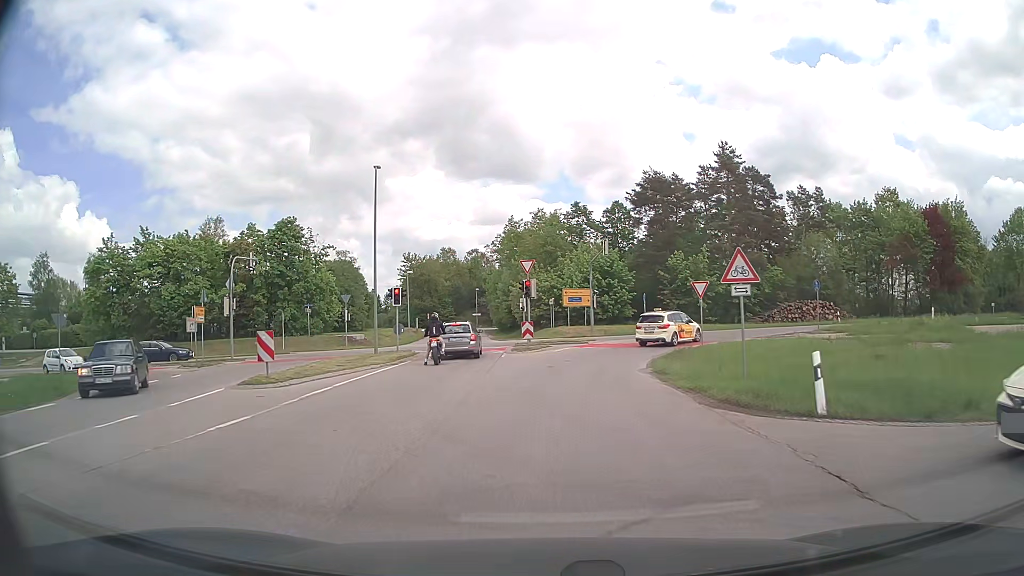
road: tertiary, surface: asphalt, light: Day
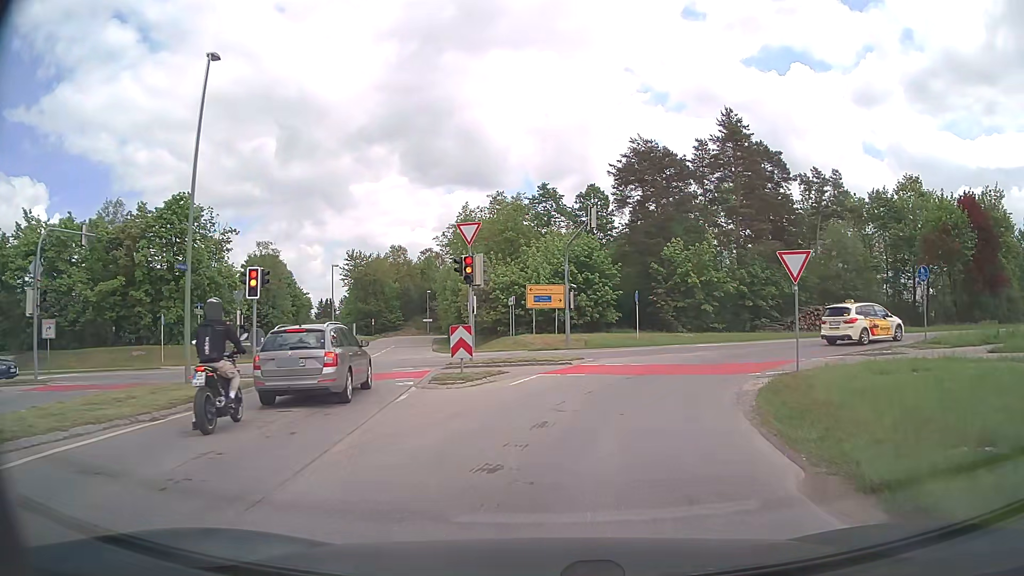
(+0.1, +14.3) m; +3°
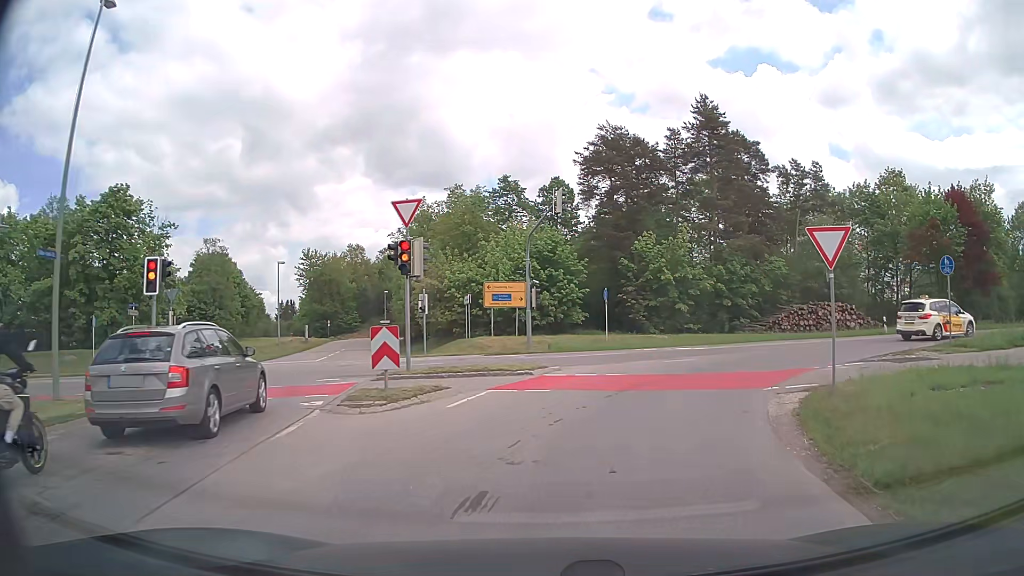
(+0.1, +3.9) m; +4°
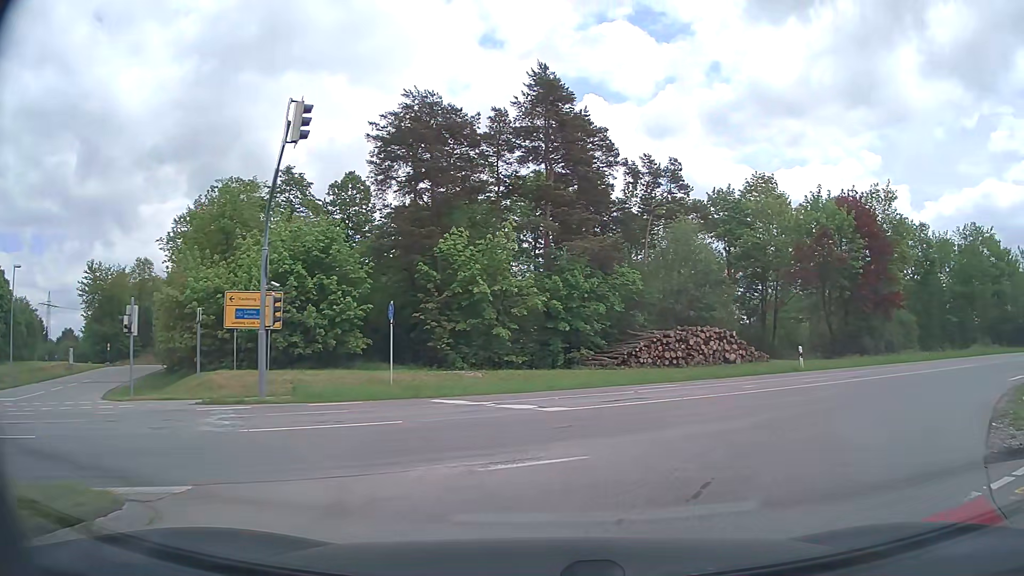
(+1.3, +12.3) m; +15°
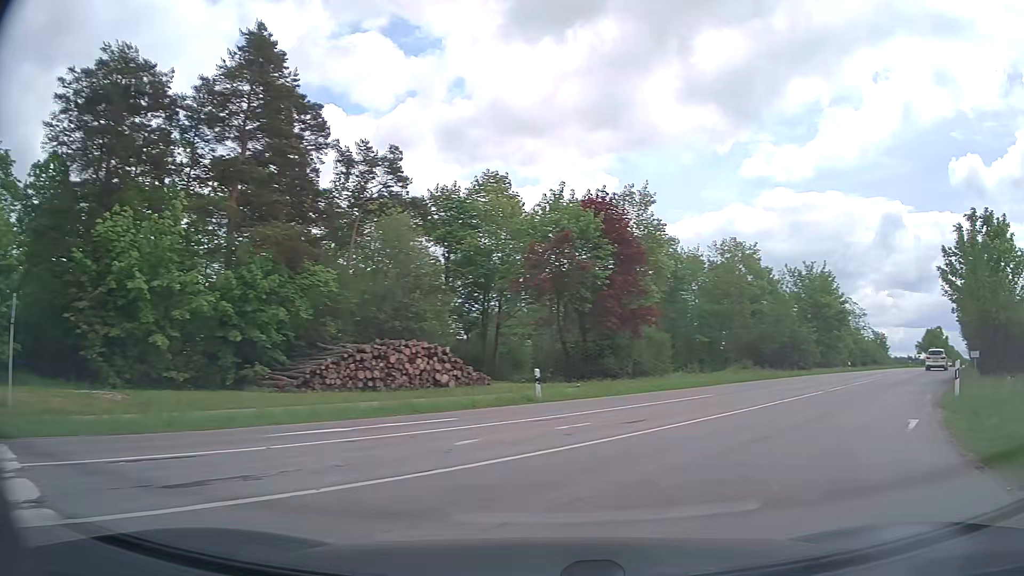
(+1.5, +7.3) m; +24°
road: secondary
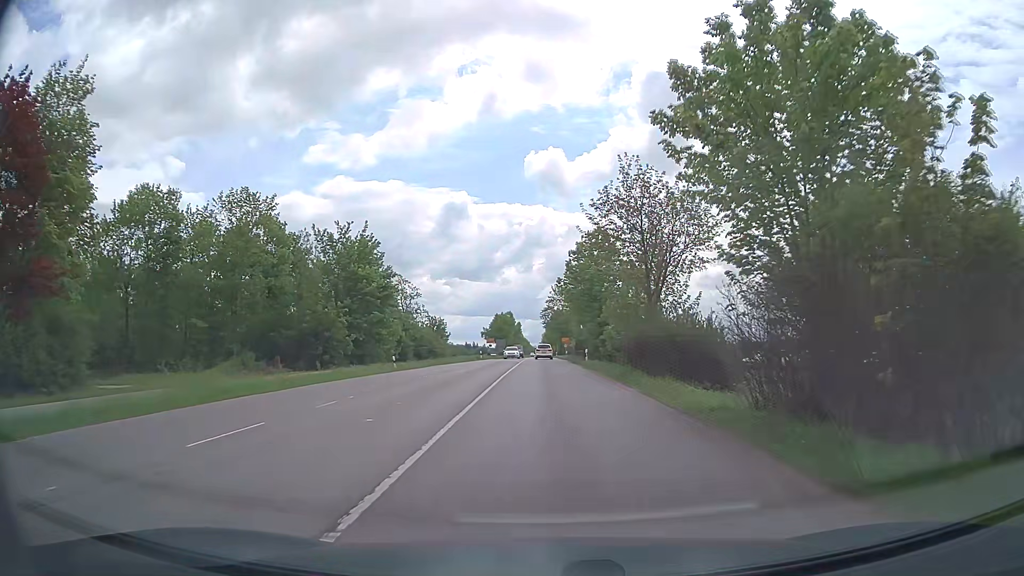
(+9.1, +19.5) m; +39°
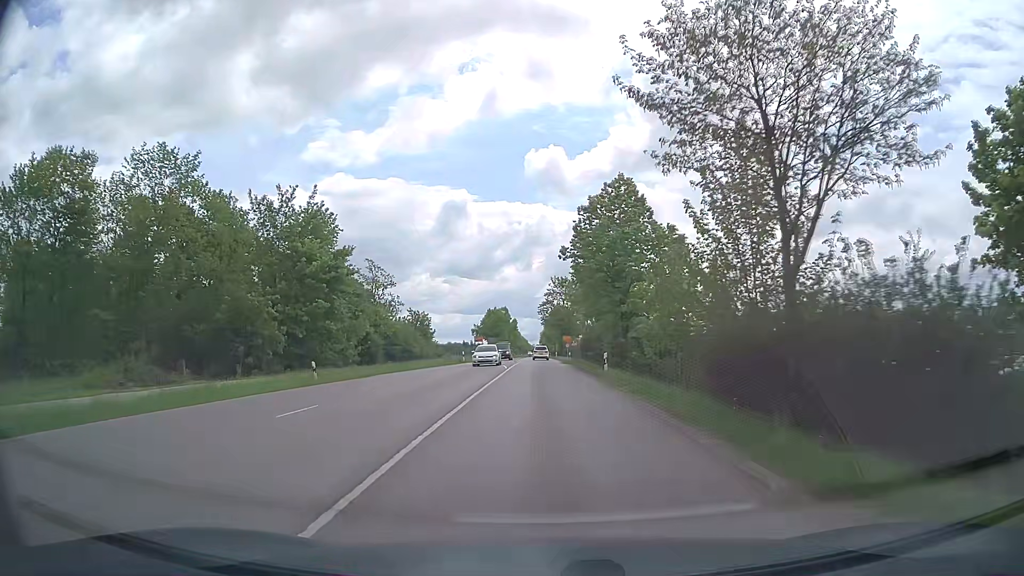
(+0.1, +15.1) m; 0°
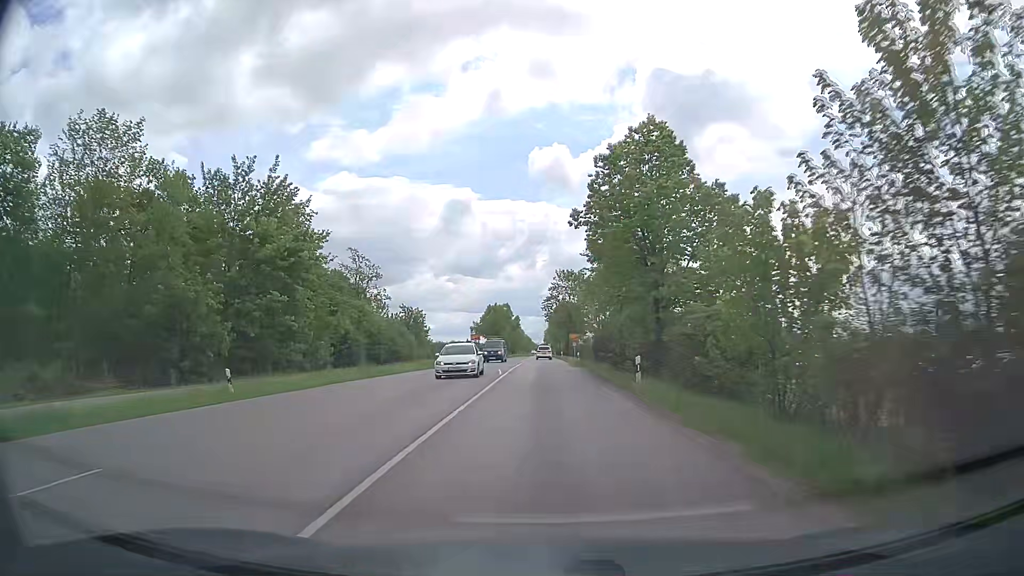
(0.0, +8.6) m; 0°
